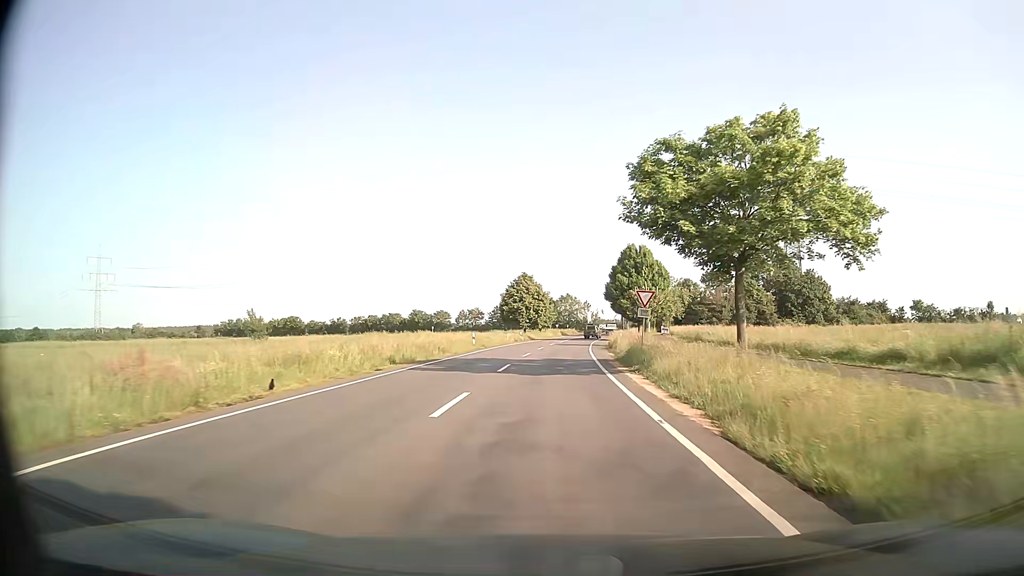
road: secondary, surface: asphalt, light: Day
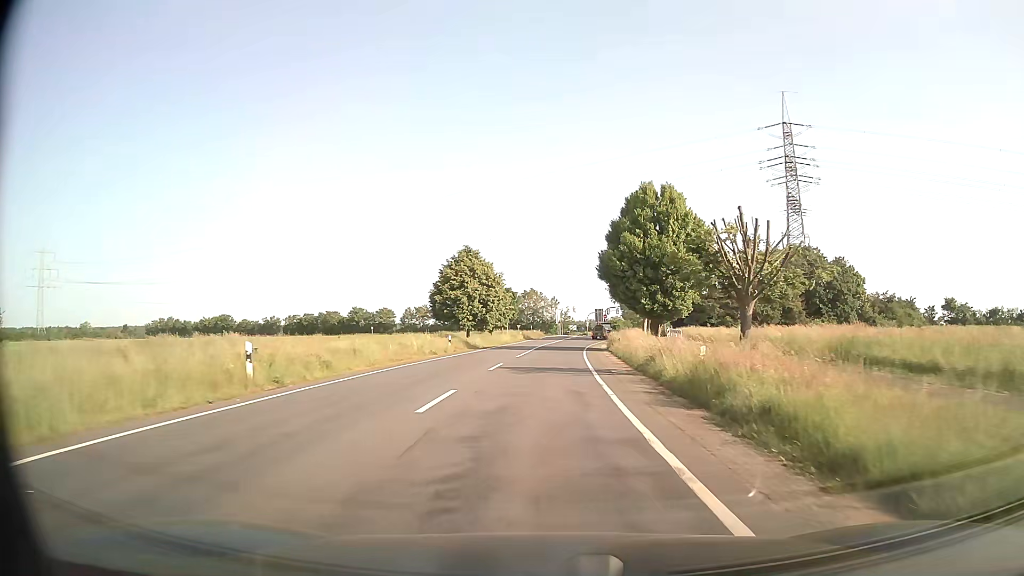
(+1.0, +32.7) m; +3°
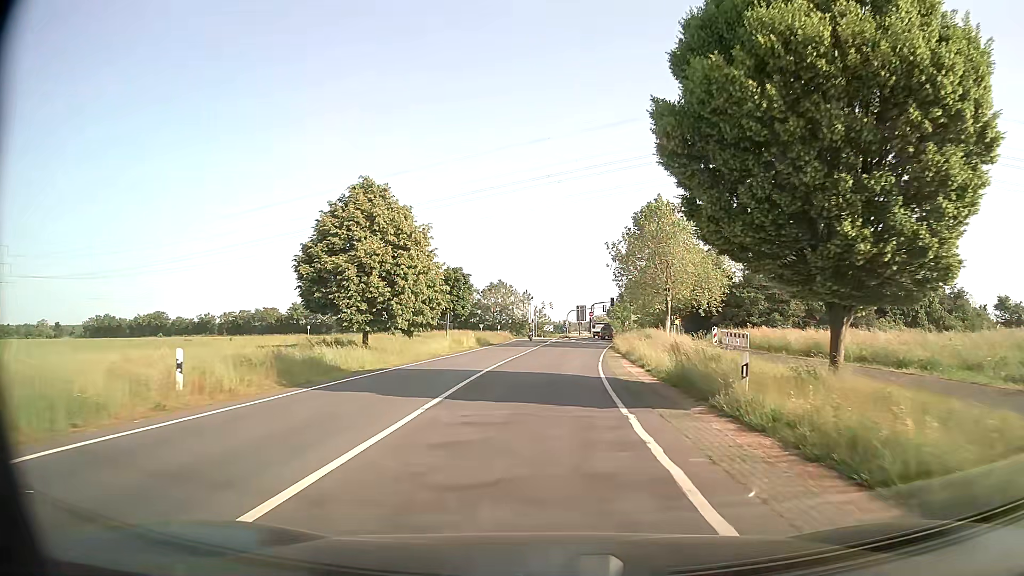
(+0.5, +30.3) m; +2°
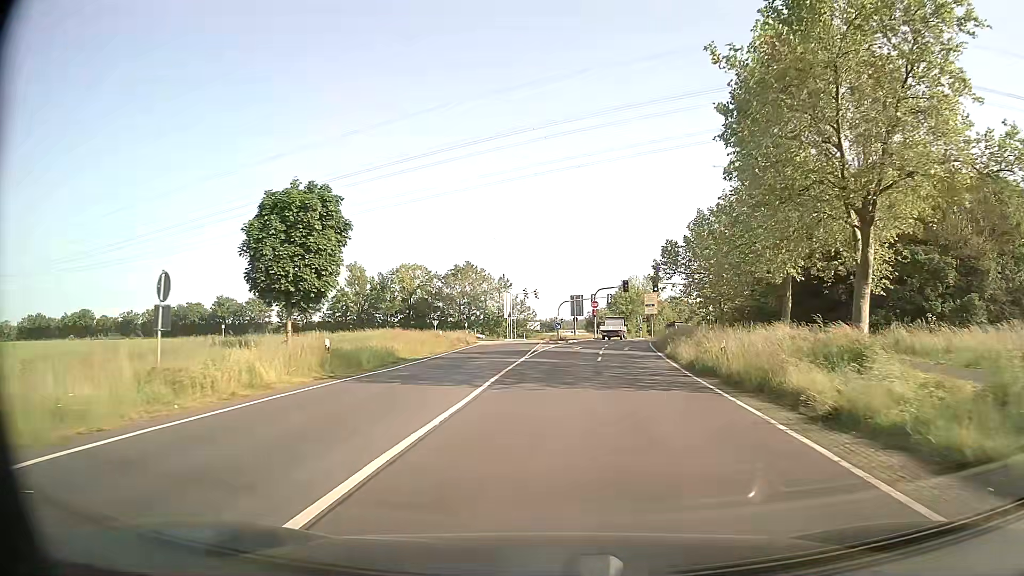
(+0.3, +35.5) m; +1°
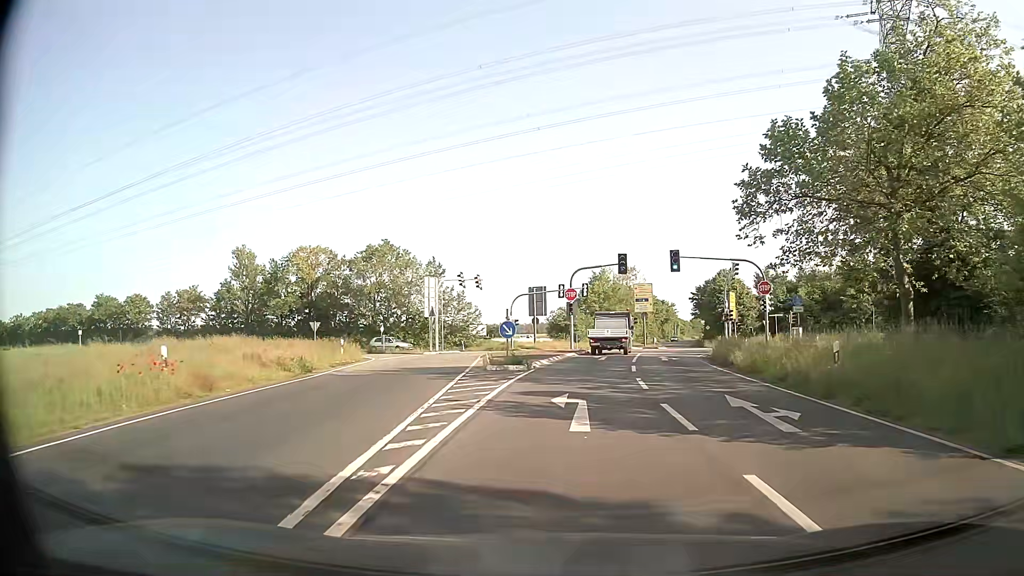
(+0.6, +30.1) m; +4°
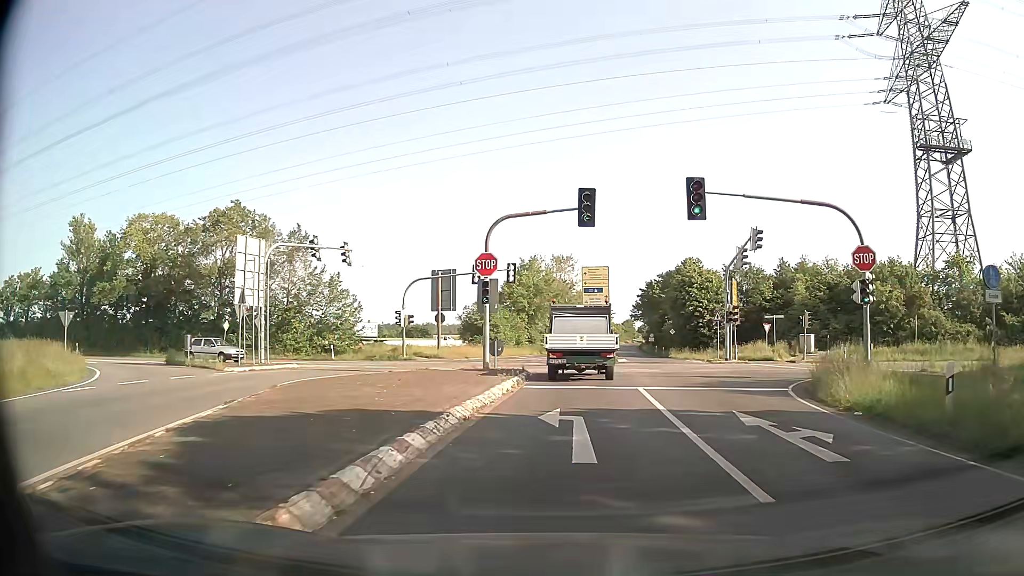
(+0.8, +21.9) m; +6°
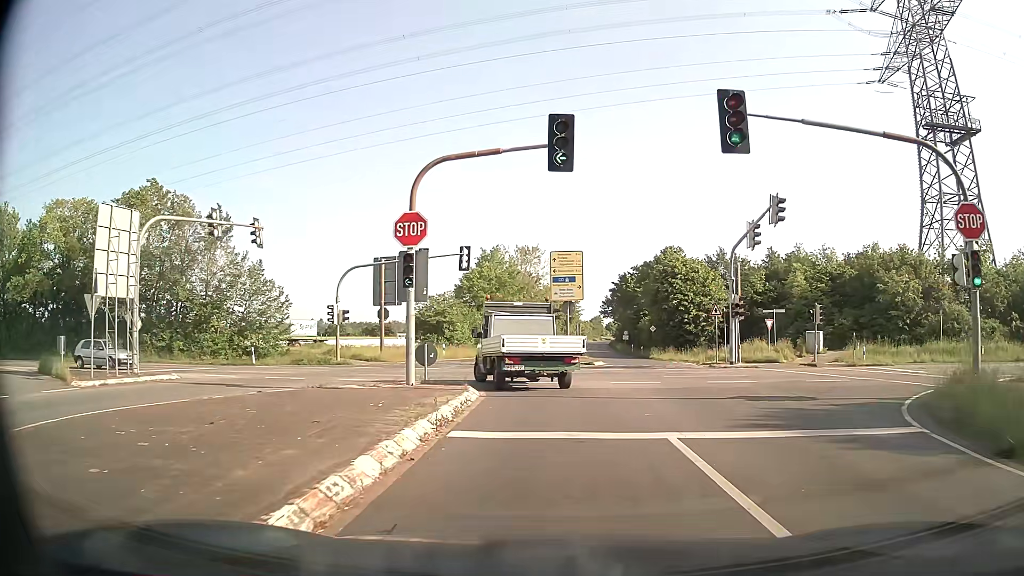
(+0.2, +8.3) m; +3°
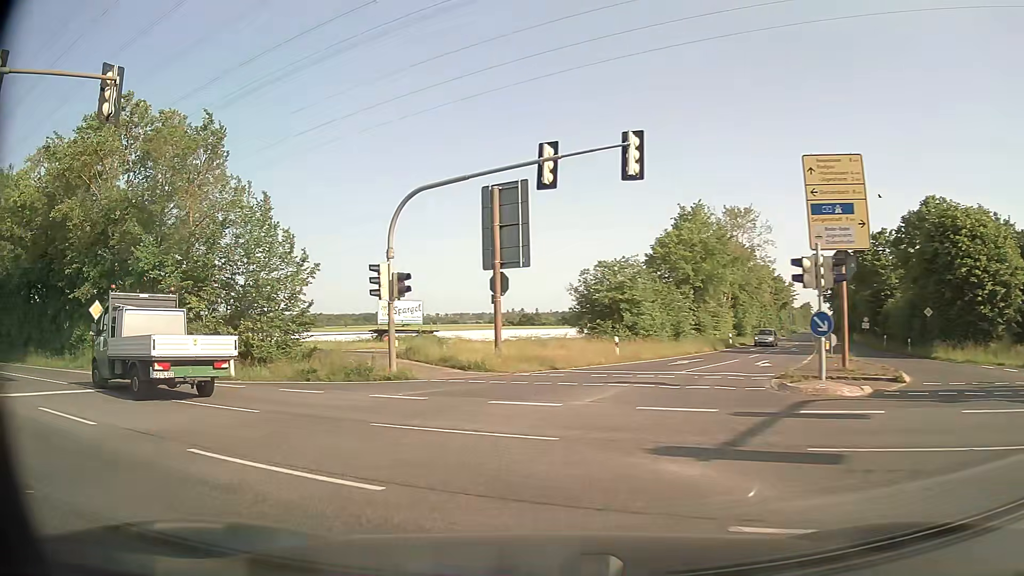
(-1.1, +20.7) m; -16°
(-2, +10) (-9, +17) (-18, +21) (-27, +25) (-37, +29) (-46, +32) (-55, +36) (-64, +40) (-74, +44) (-83, +48) m
